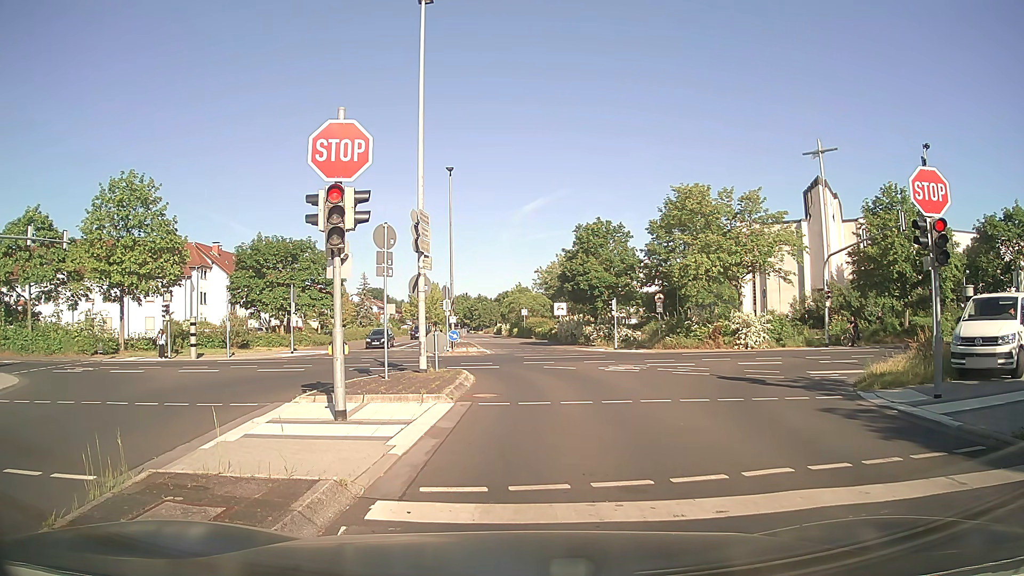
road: residential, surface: asphalt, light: Day
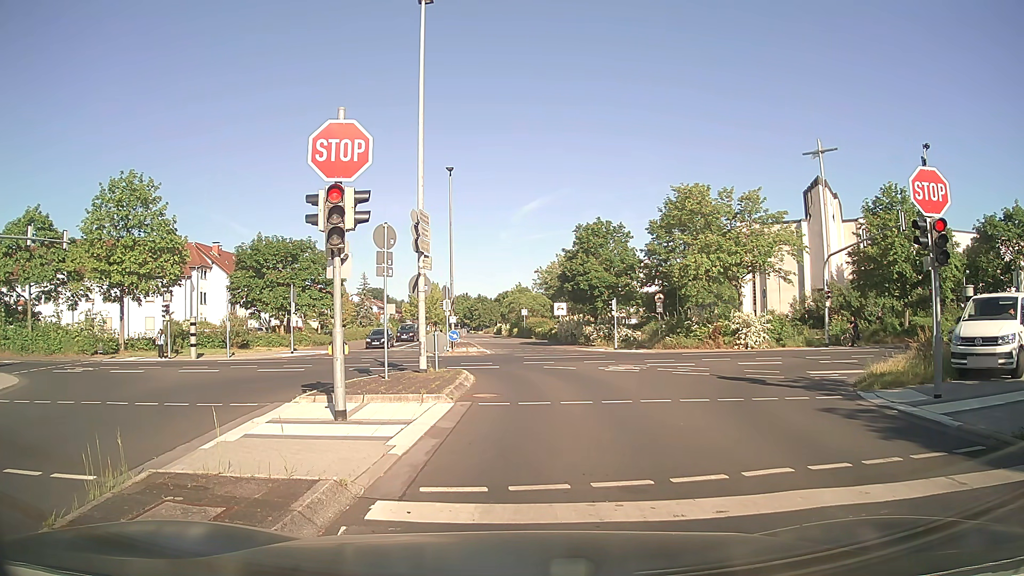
(0.0, 0.0) m; 0°
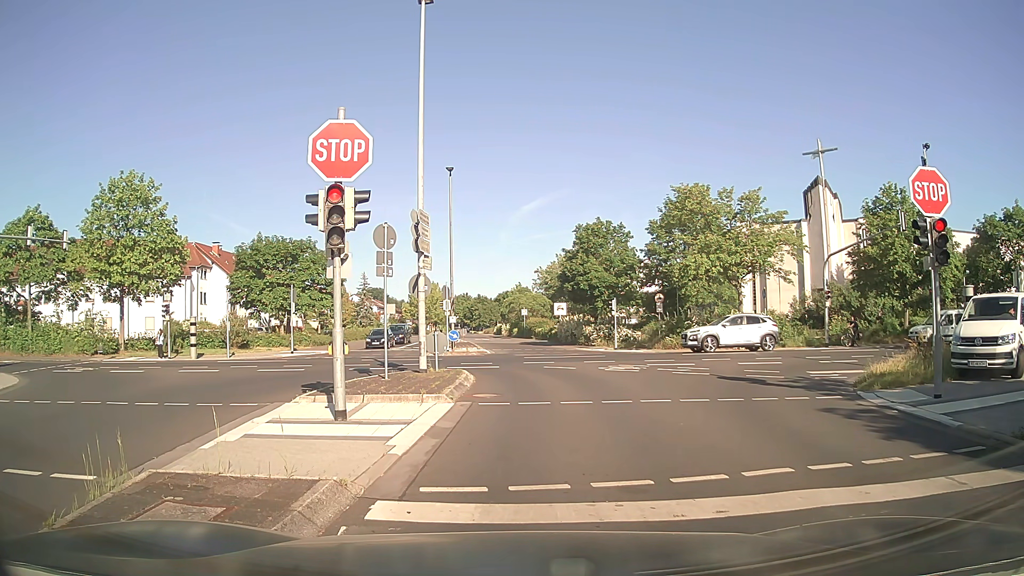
(0.0, 0.0) m; 0°
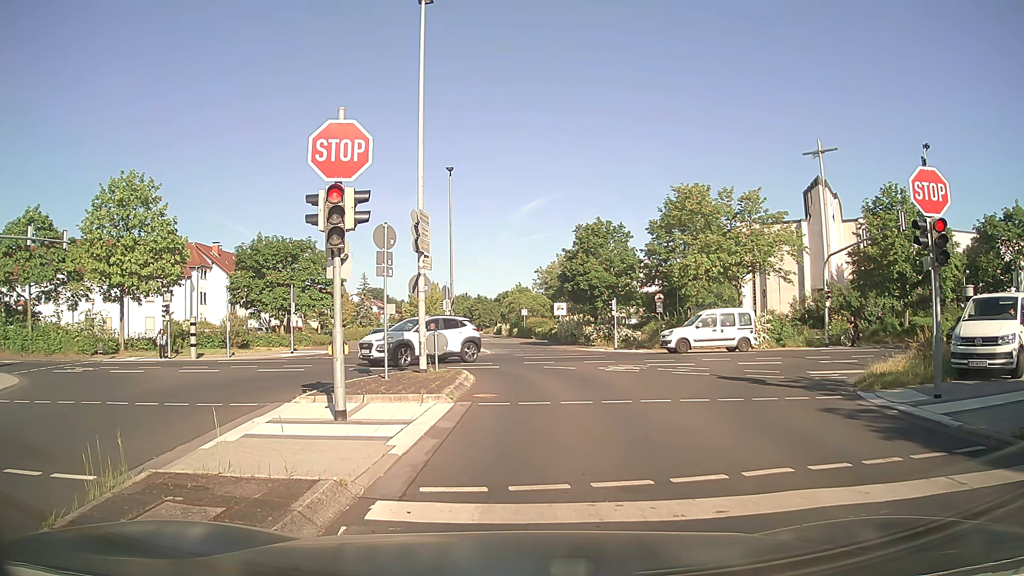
(0.0, 0.0) m; 0°
(0, +10) (0, +20) (-5, +28) (-14, +32) (-24, +33) (-34, +33) (-44, +32) (-54, +32) (-64, +31) (-74, +30) m
